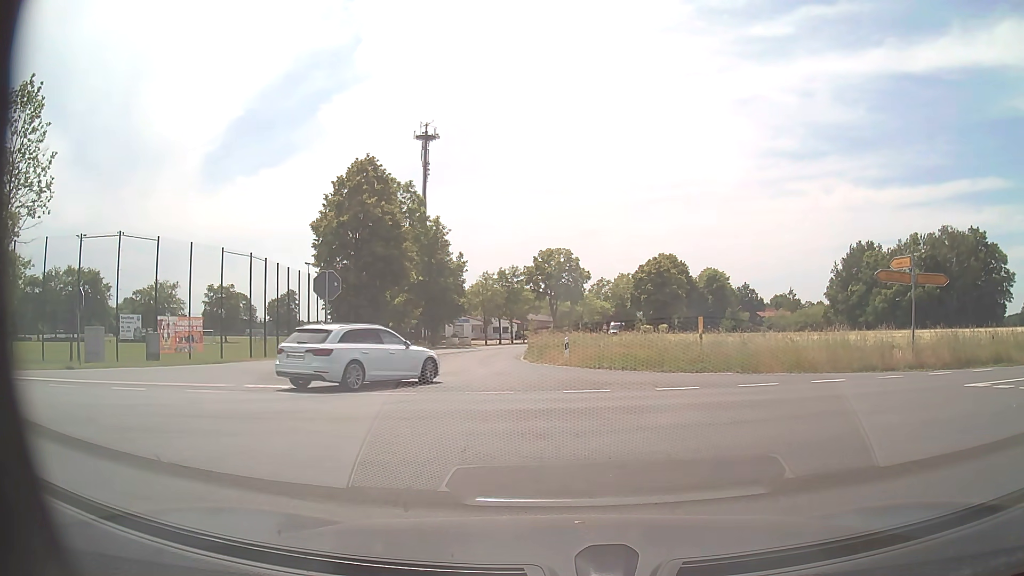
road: secondary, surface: asphalt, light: Day
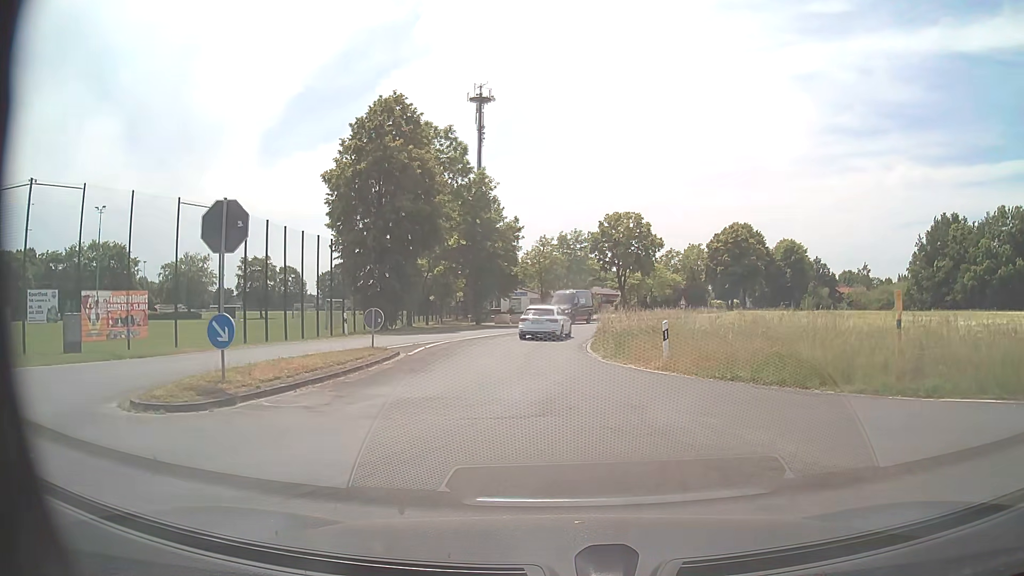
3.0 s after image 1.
(-0.4, +11.4) m; -5°
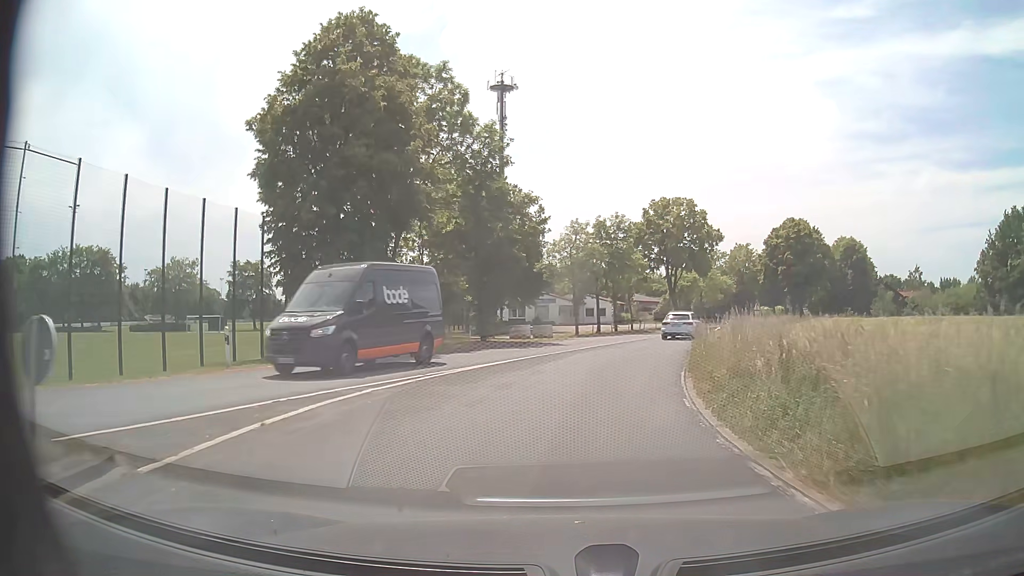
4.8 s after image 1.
(-0.3, +15.3) m; -2°
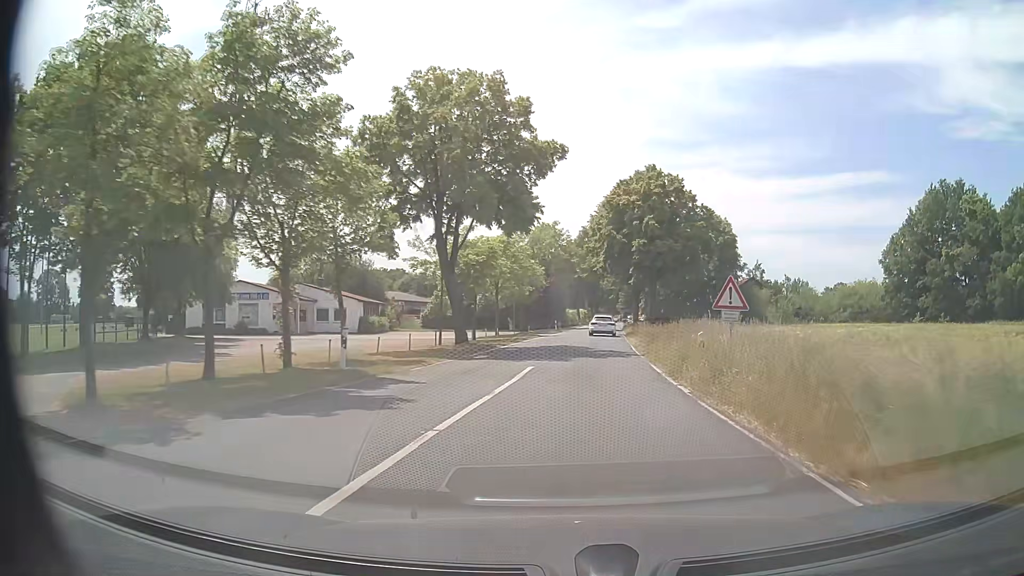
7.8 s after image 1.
(+5.2, +34.6) m; +19°
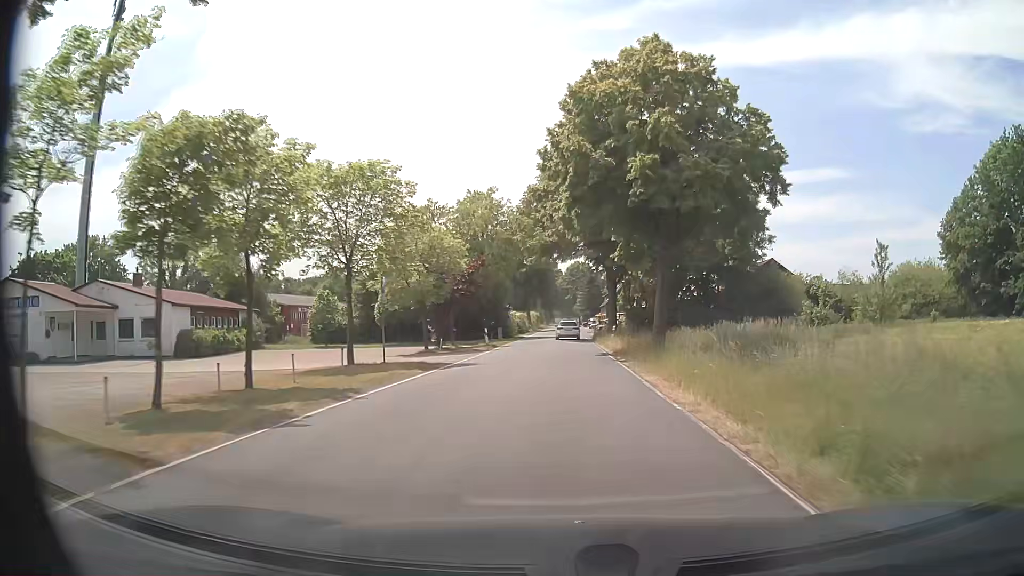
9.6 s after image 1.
(+1.2, +26.2) m; +4°
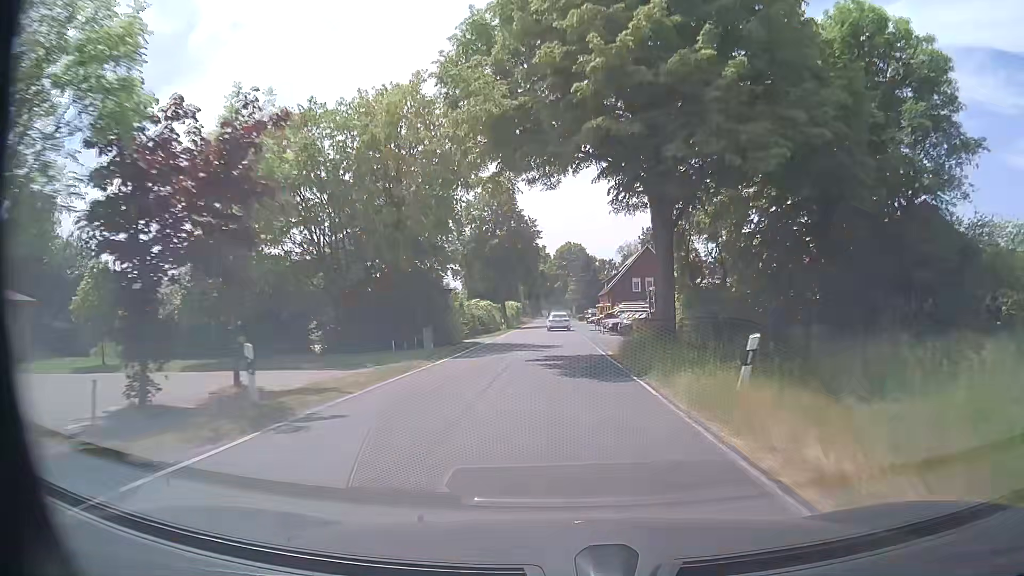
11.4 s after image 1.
(+0.2, +29.6) m; +1°
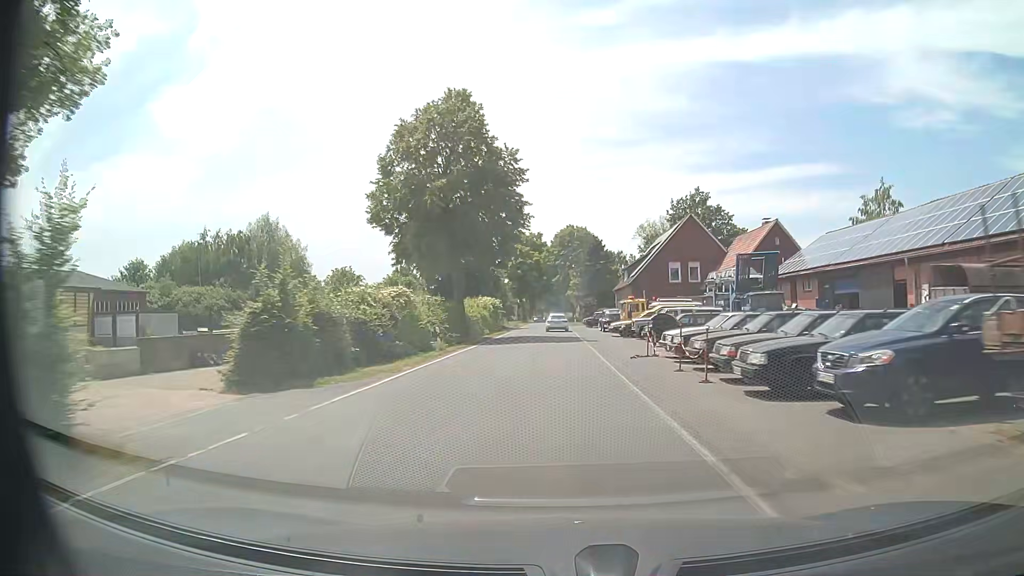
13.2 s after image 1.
(0.0, +31.8) m; 0°
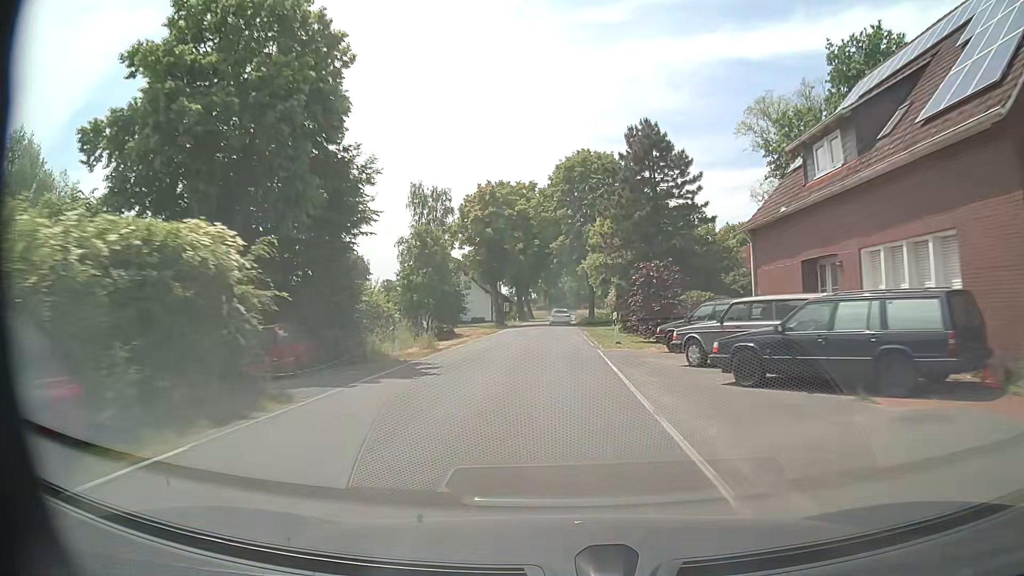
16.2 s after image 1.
(-0.3, +53.2) m; 0°
(0, +10) (0, +20) (0, +30) (0, +40) (0, +50) (0, +60) (0, +70) (0, +80) (0, +90) (0, +100) m
